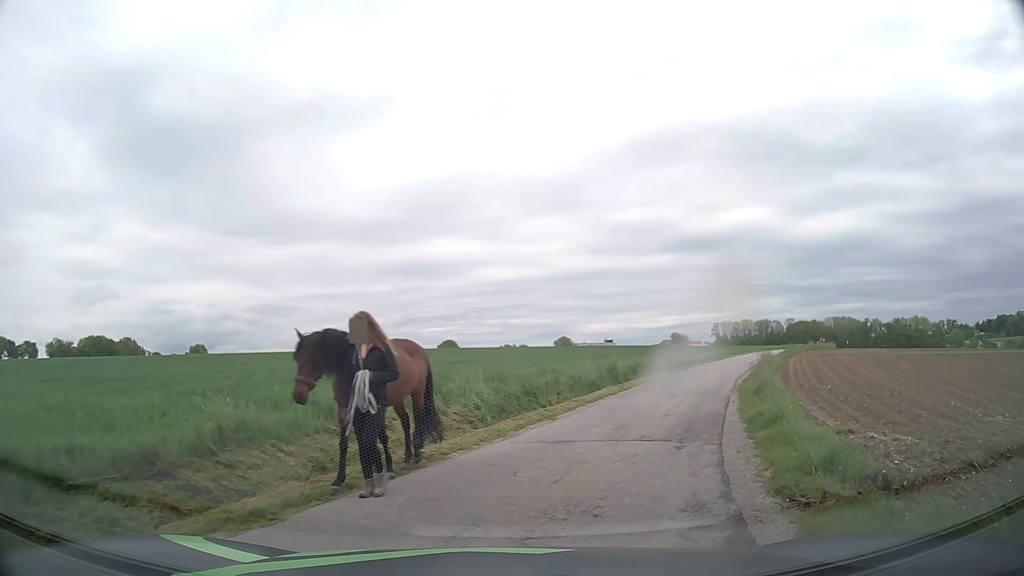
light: Day
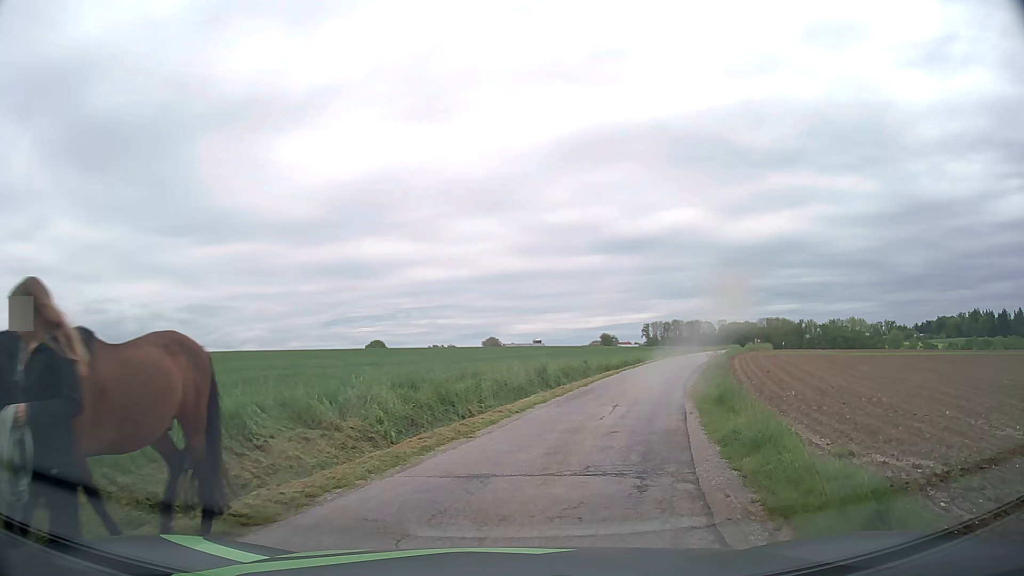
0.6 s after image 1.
(+0.1, +2.6) m; +7°
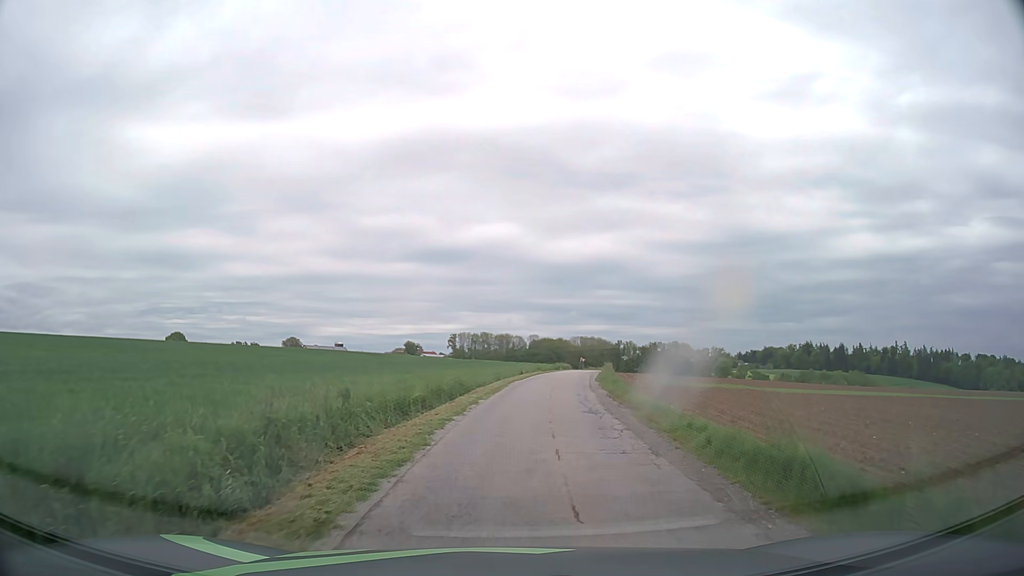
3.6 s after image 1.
(+2.5, +19.6) m; +17°
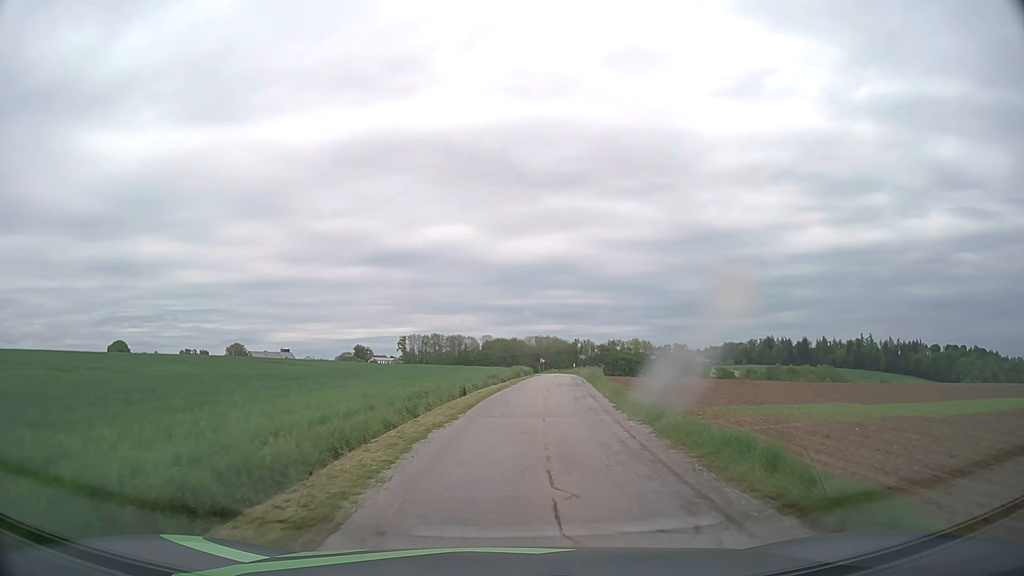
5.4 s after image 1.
(+0.6, +18.8) m; +4°
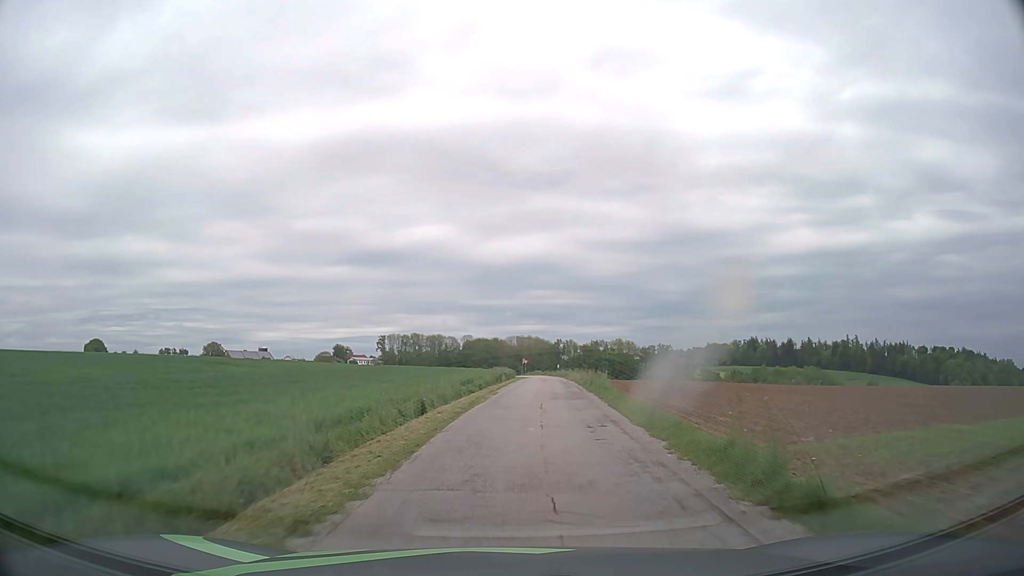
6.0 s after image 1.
(+0.1, +7.5) m; +1°
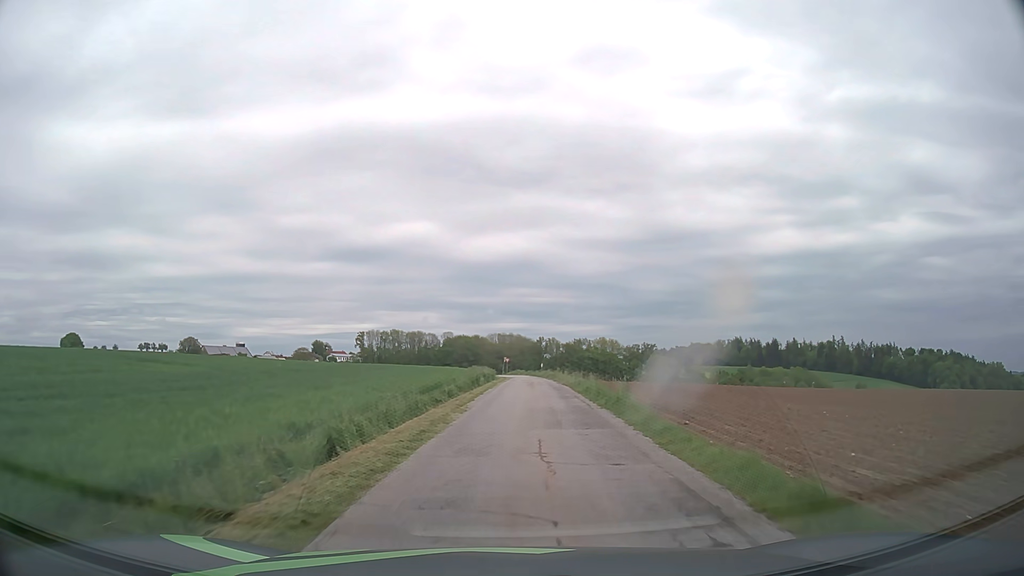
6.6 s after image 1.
(+0.1, +8.0) m; +2°
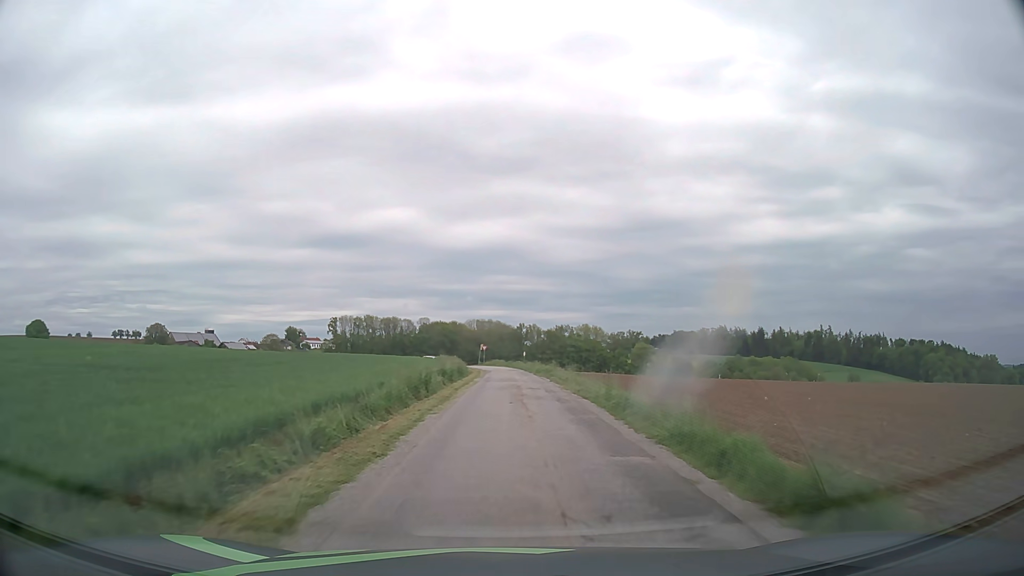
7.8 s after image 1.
(+0.4, +17.3) m; +2°
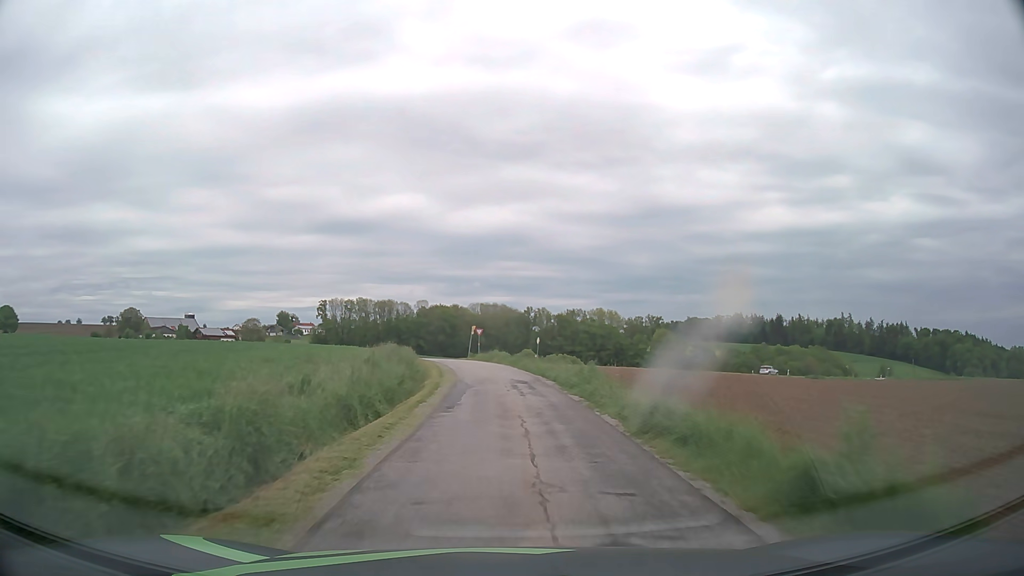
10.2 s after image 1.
(+0.1, +34.6) m; 0°
(0, +10) (0, +20) (-1, +30) (-2, +40) (-3, +50) (-5, +60) (-7, +69) (-3, +78) (+6, +84) (+15, +88) m
